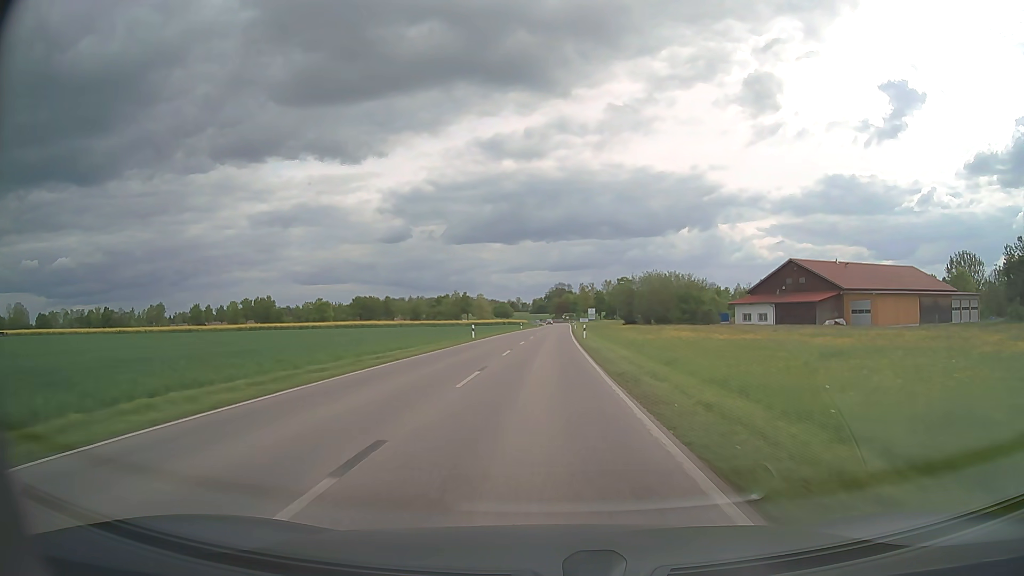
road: secondary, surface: asphalt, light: Day
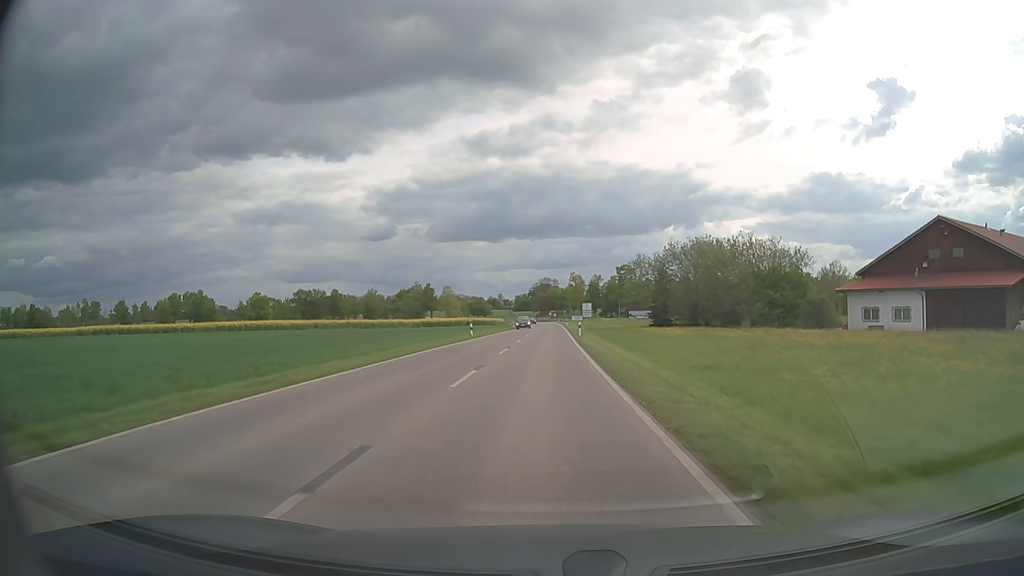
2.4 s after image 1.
(+0.6, +48.8) m; +1°
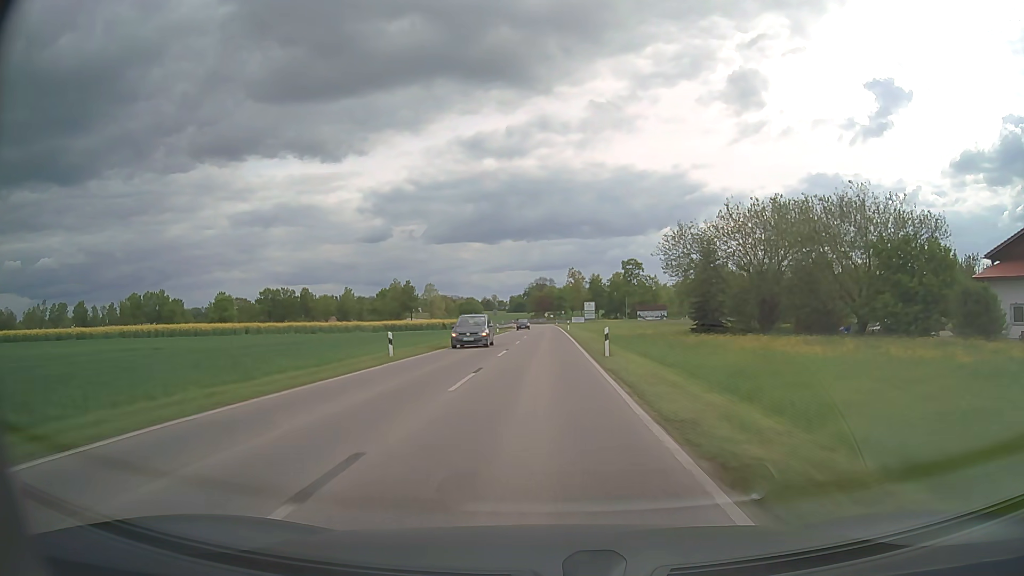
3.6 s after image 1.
(+0.1, +24.5) m; 0°
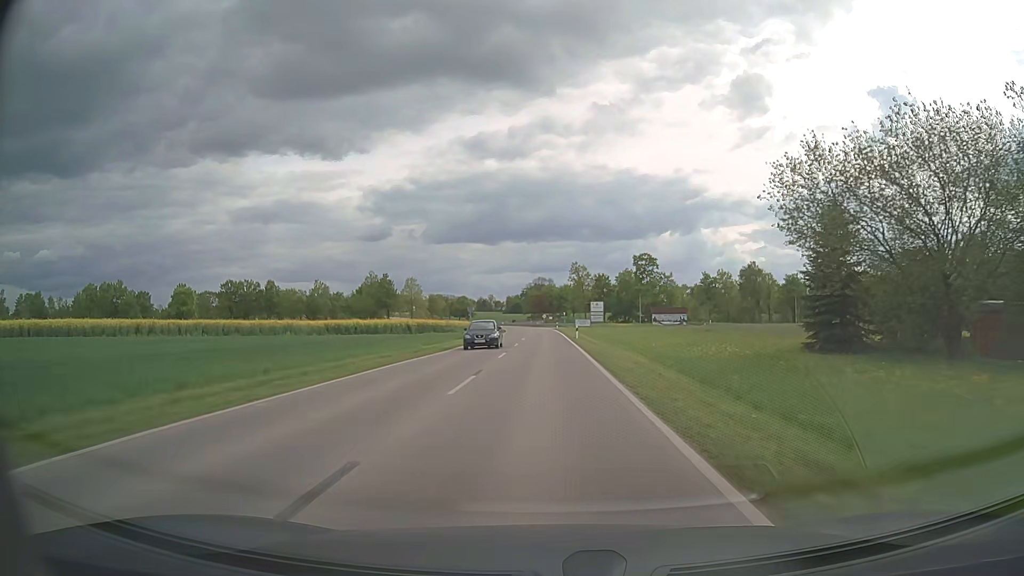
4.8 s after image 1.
(0.0, +24.6) m; 0°
